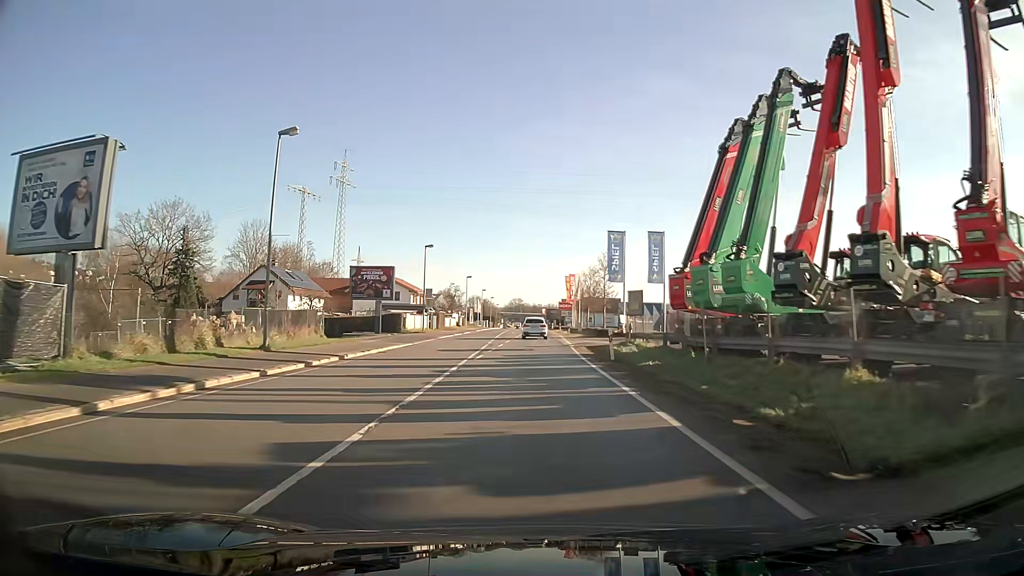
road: primary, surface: asphalt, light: Day
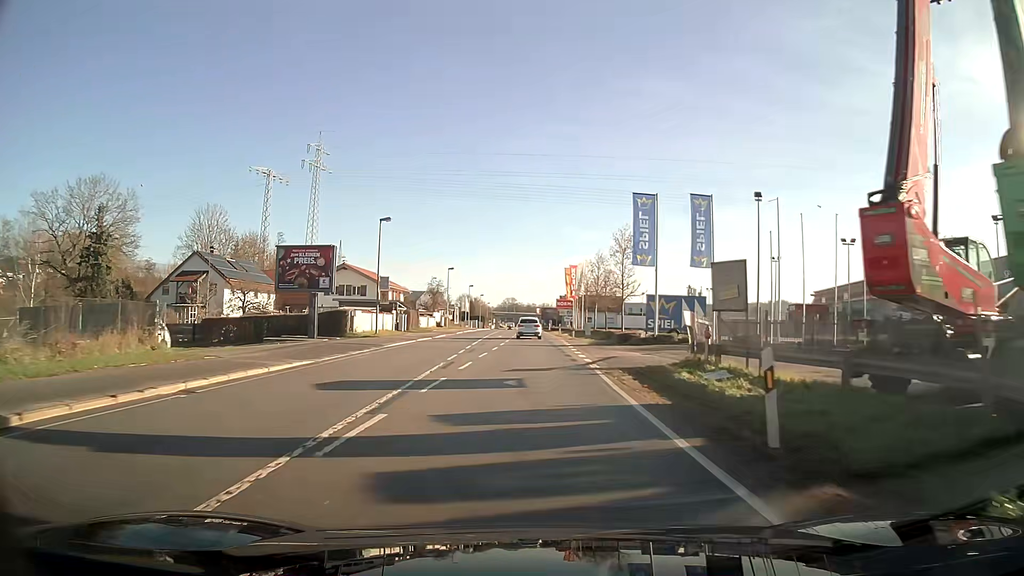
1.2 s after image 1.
(+0.1, +16.2) m; 0°
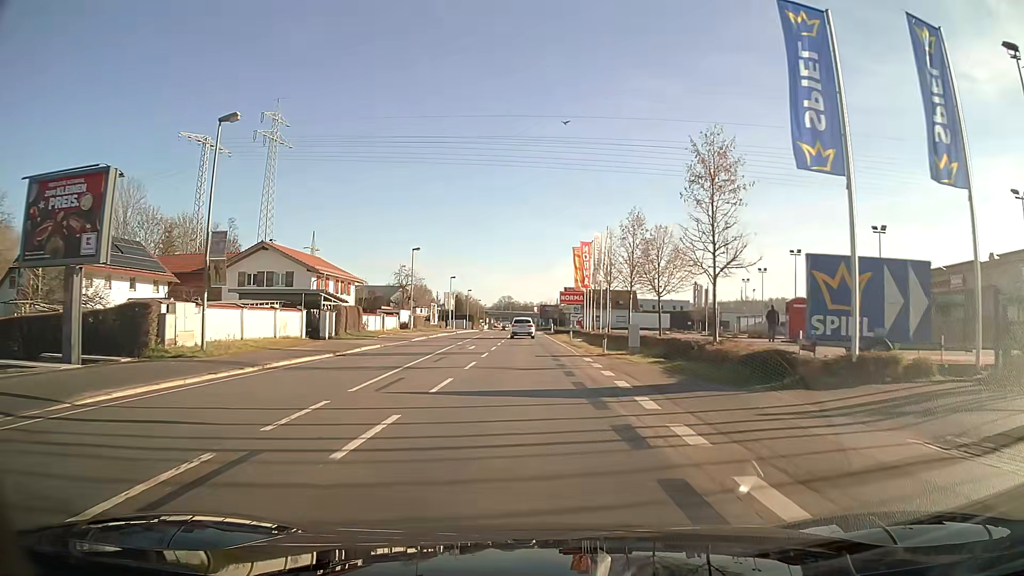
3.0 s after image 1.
(+0.1, +24.1) m; 0°
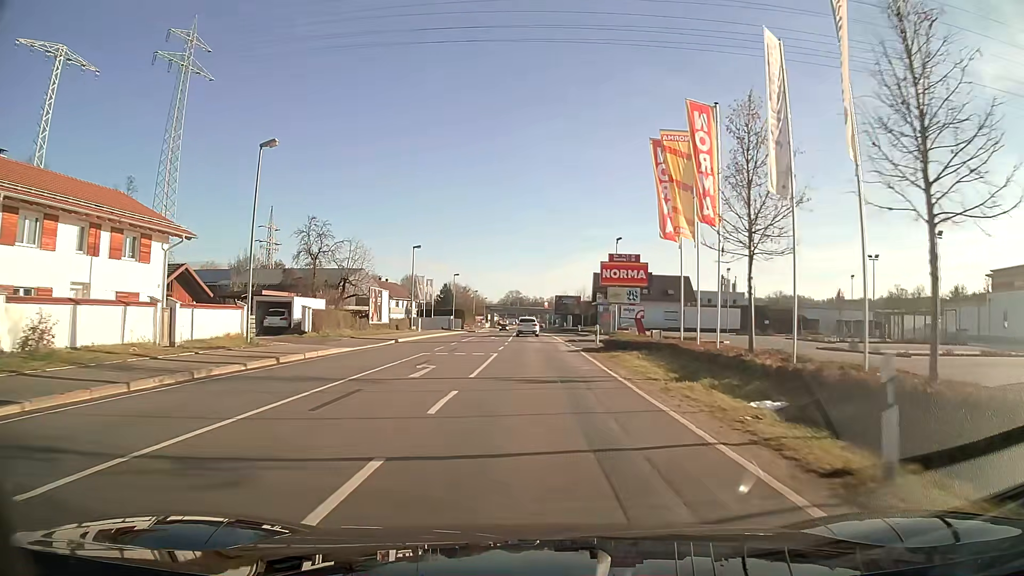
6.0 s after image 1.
(-0.4, +38.8) m; -1°
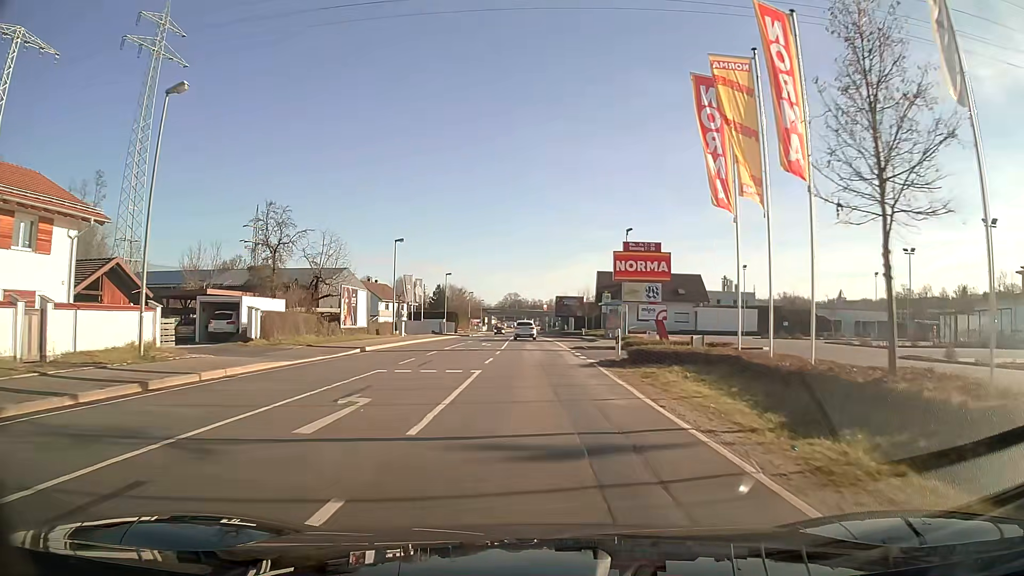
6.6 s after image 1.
(0.0, +7.6) m; 0°
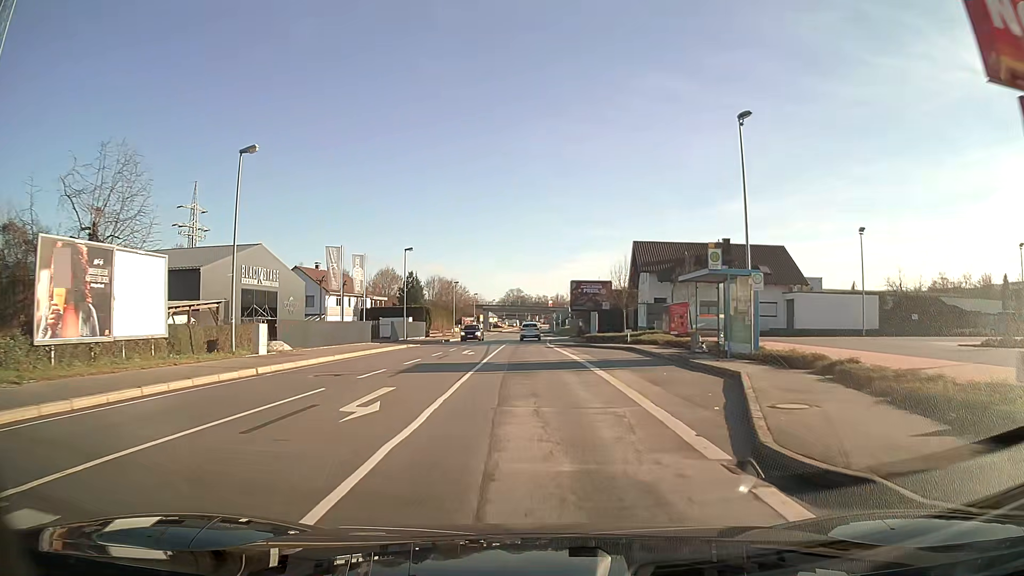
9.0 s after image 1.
(-0.1, +30.3) m; -1°
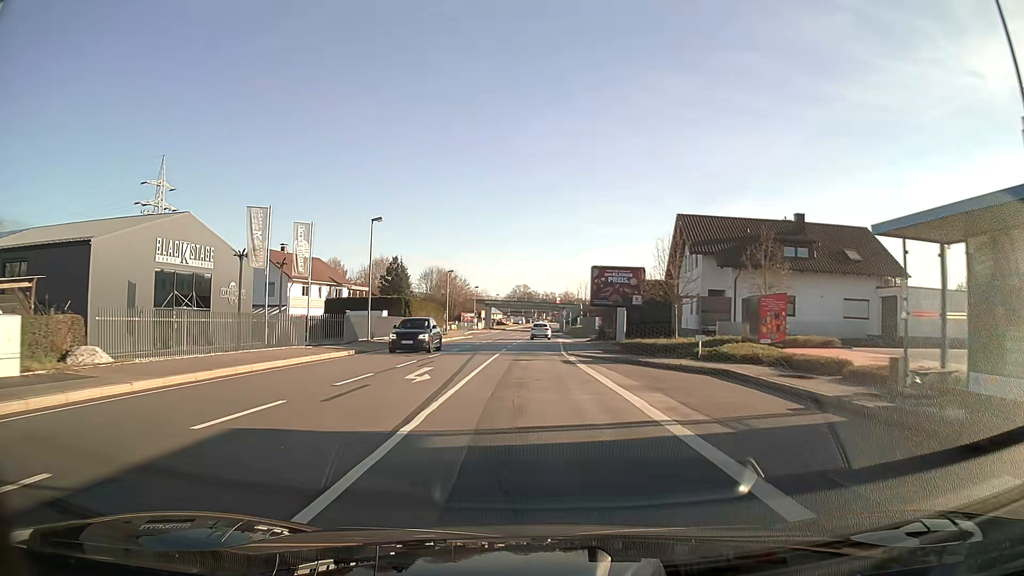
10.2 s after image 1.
(-0.1, +15.1) m; -1°
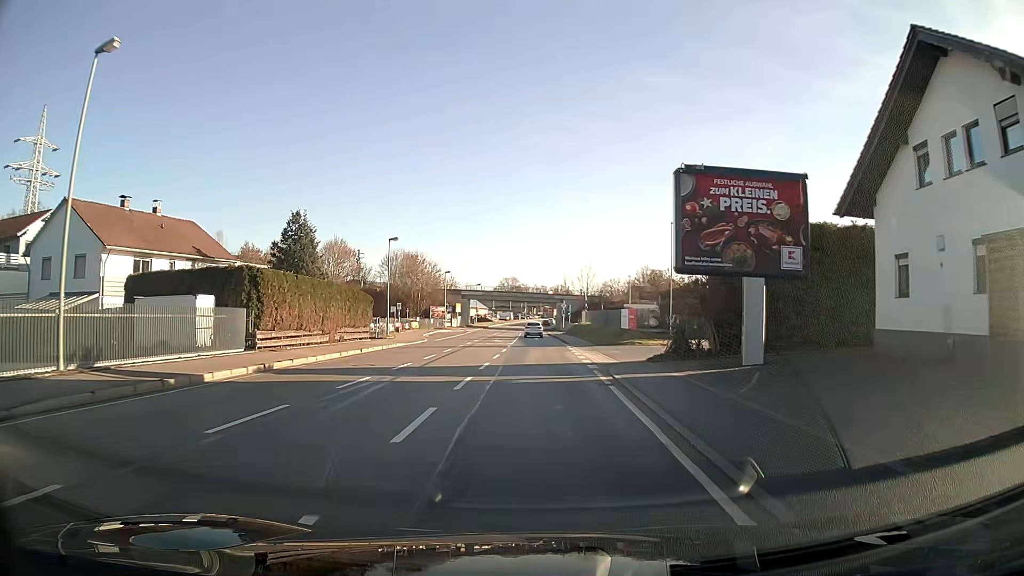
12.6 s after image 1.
(+0.2, +30.3) m; +1°
(0, +10) (0, +20) (0, +30) (0, +40) (0, +50) (0, +60) (0, +70) (0, +80) (0, +90) (0, +100) m
